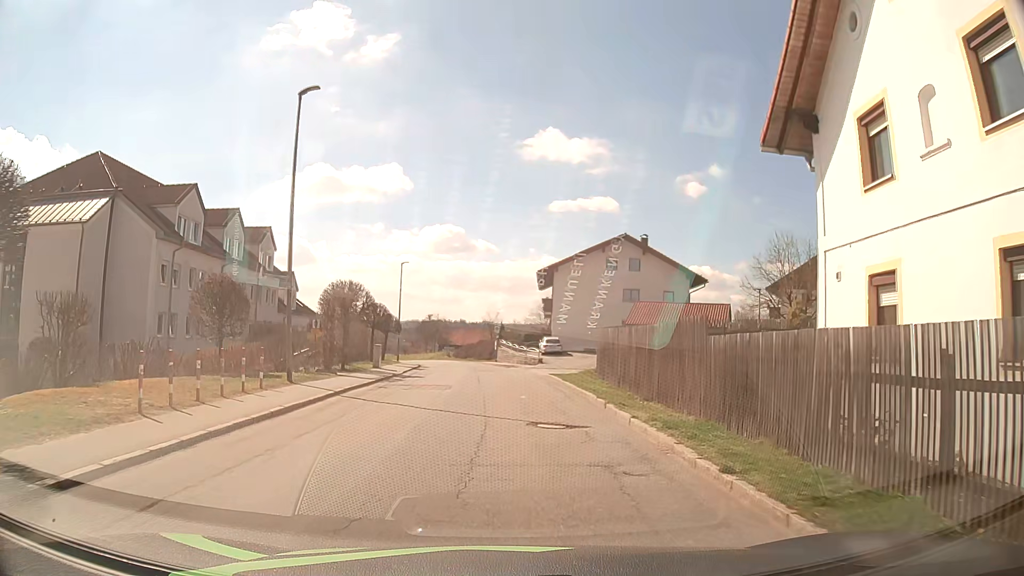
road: tertiary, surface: asphalt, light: Day
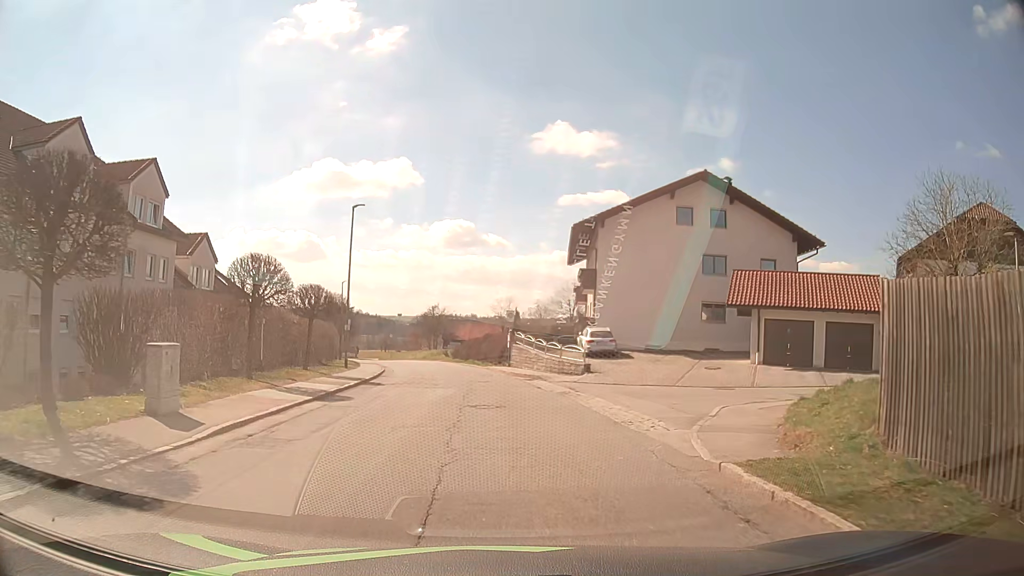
(-0.7, +22.0) m; -2°
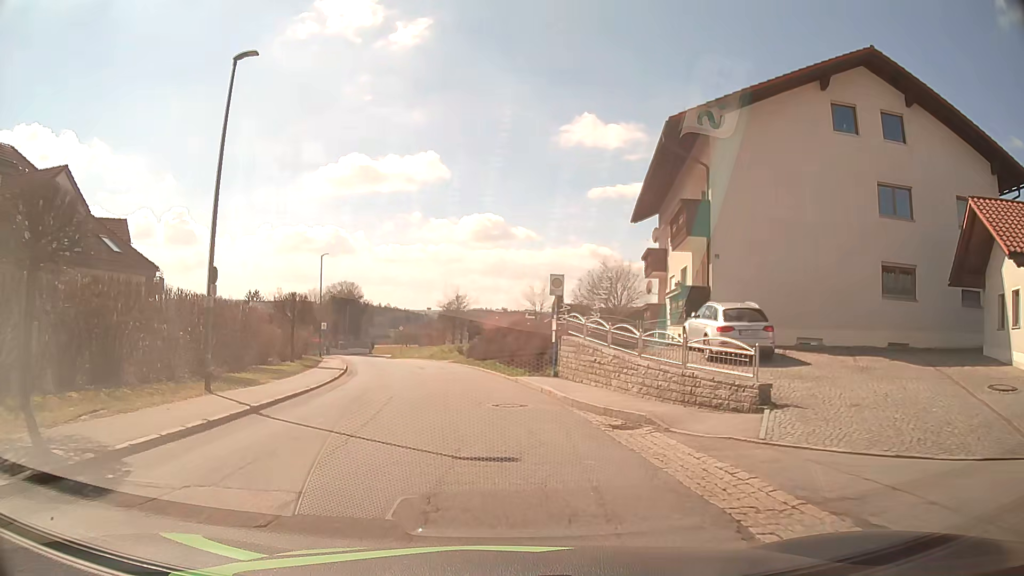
(-0.2, +18.3) m; -2°
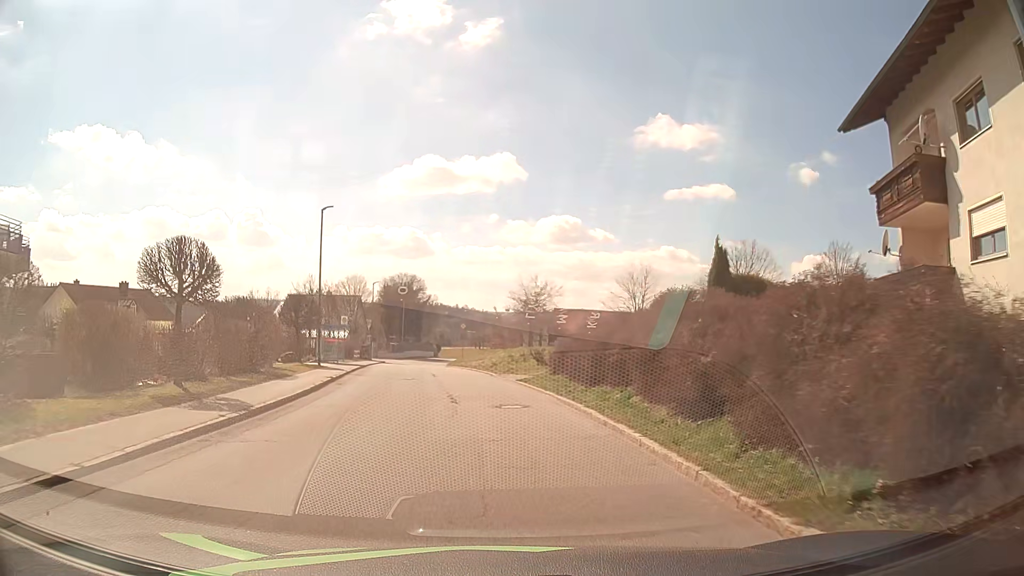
(-1.3, +19.3) m; -8°
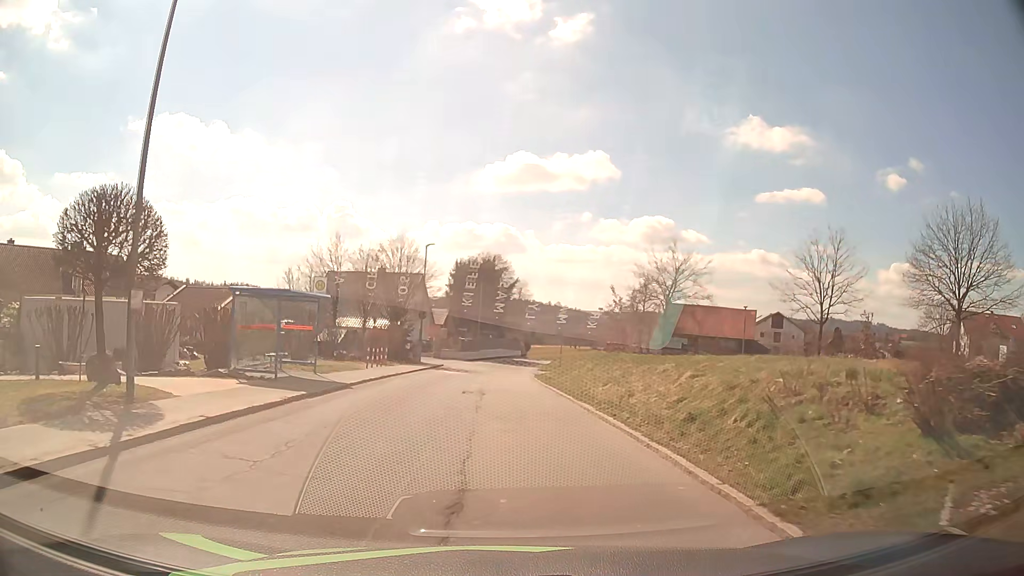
(-1.6, +24.0) m; -7°
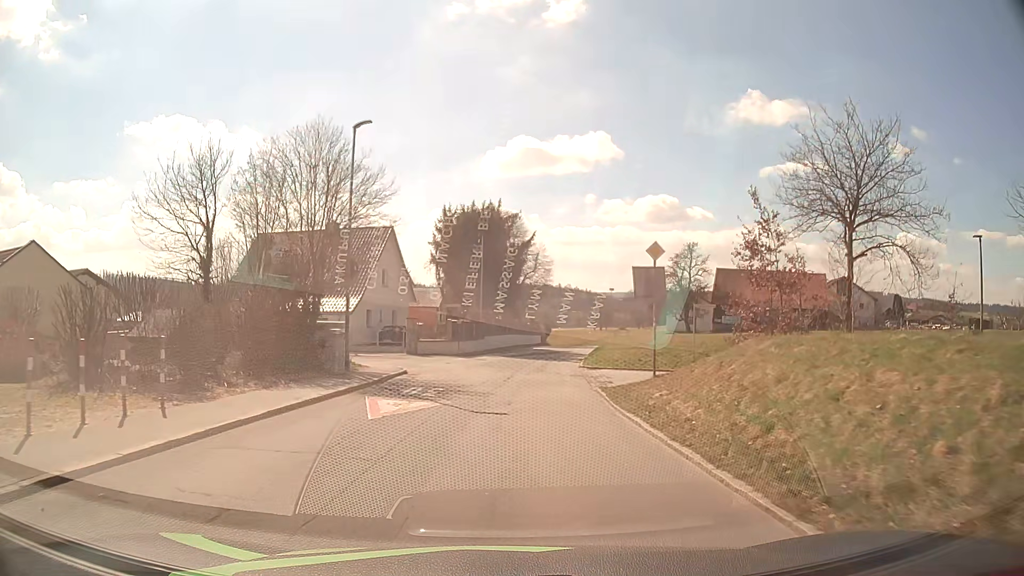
(-0.6, +24.3) m; -2°
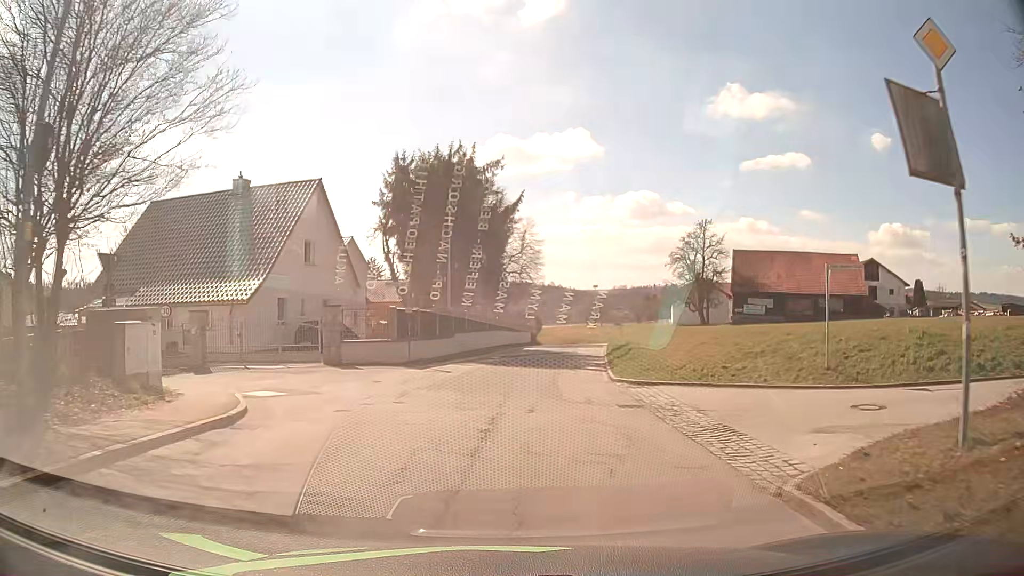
(+0.2, +14.7) m; +2°
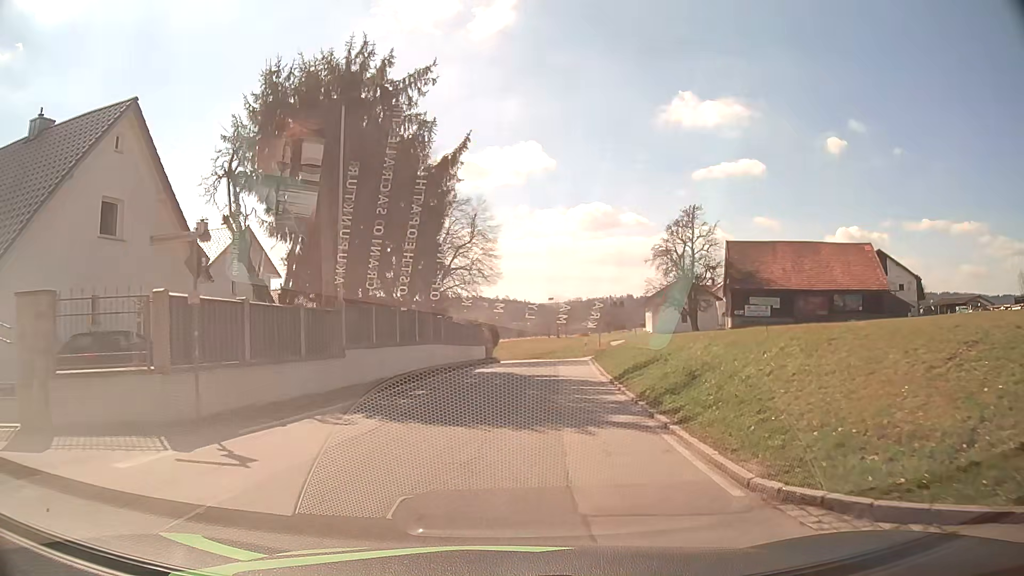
(+0.4, +14.3) m; +3°
(0, +10) (+1, +20) (+2, +30) (+3, +40) (+3, +50) (+4, +60) (+3, +70) (+1, +80) (-2, +89) (-5, +98) m
